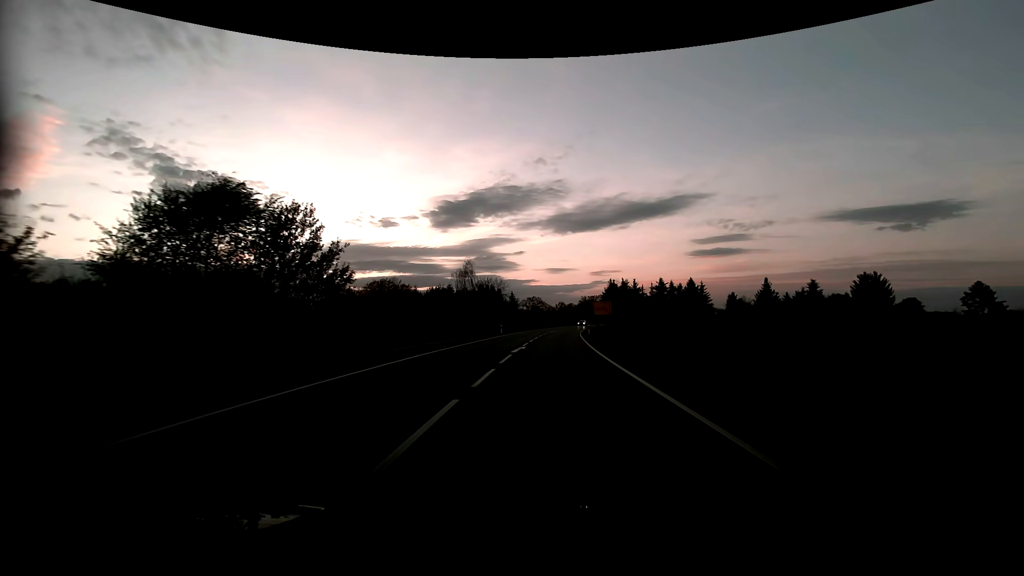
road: primary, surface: asphalt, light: Sunrise
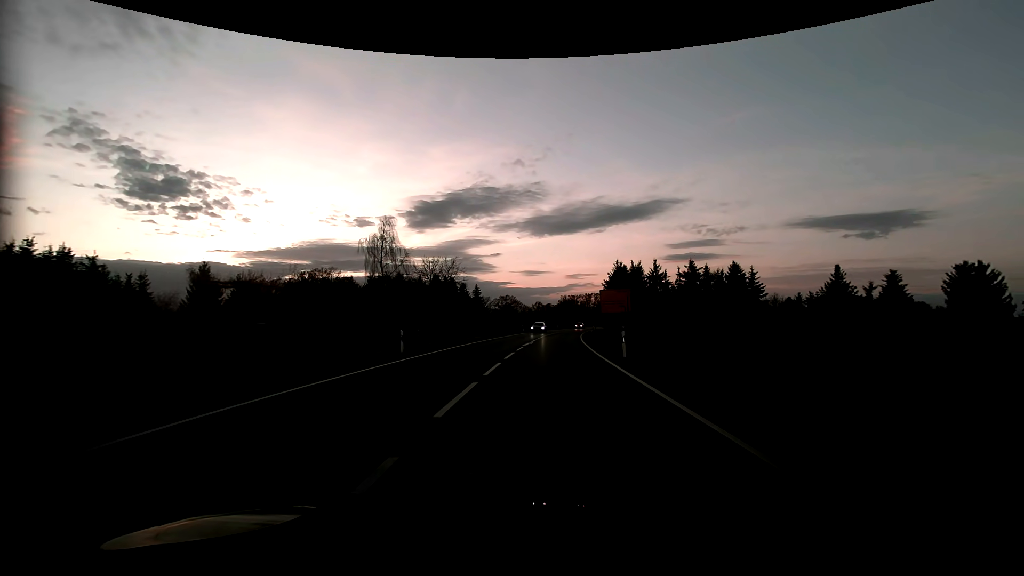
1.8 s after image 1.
(+0.7, +32.6) m; +3°
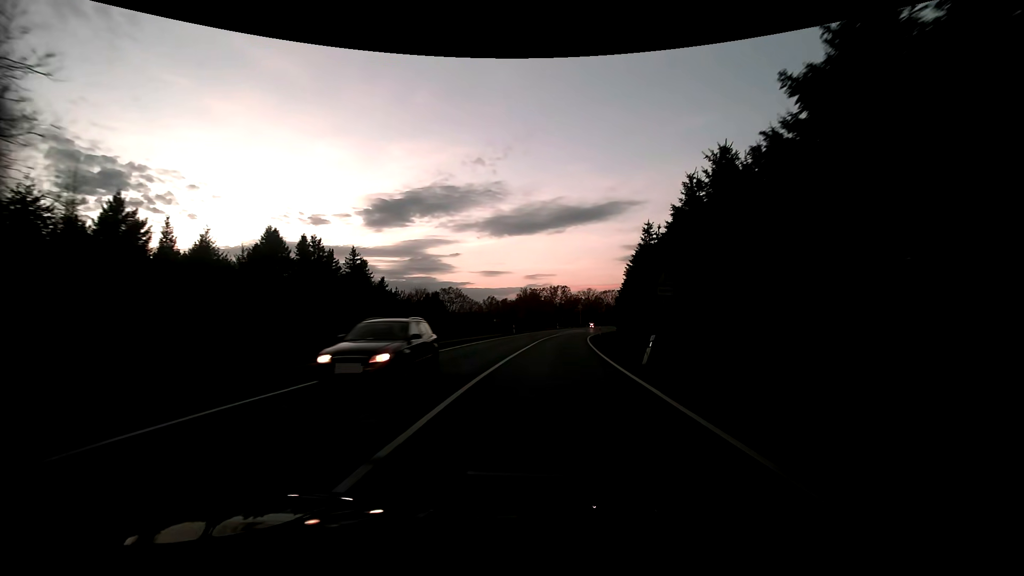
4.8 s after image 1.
(+2.2, +53.3) m; +5°
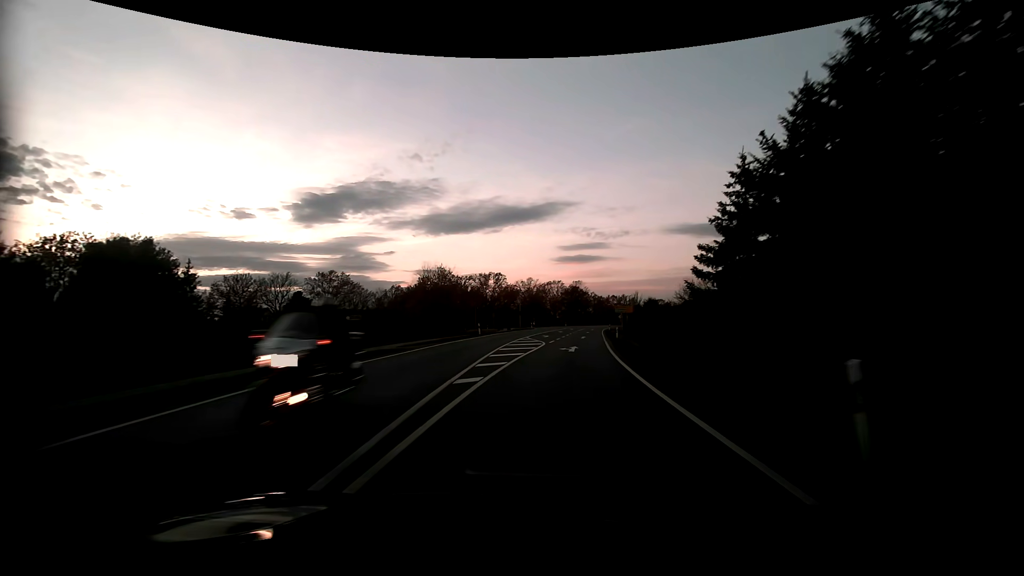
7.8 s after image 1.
(+3.1, +51.6) m; +7°
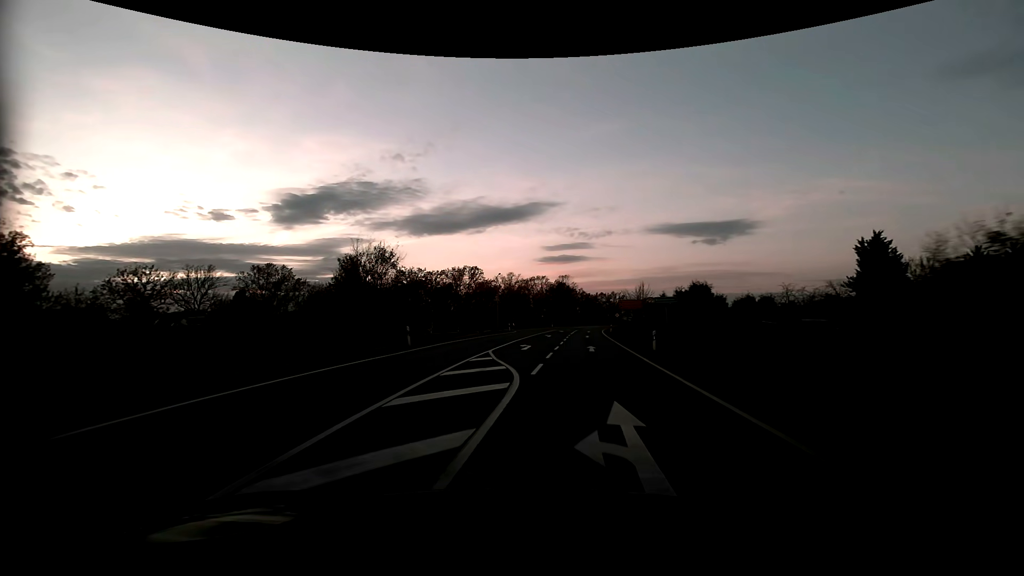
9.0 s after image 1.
(+0.5, +19.5) m; +2°
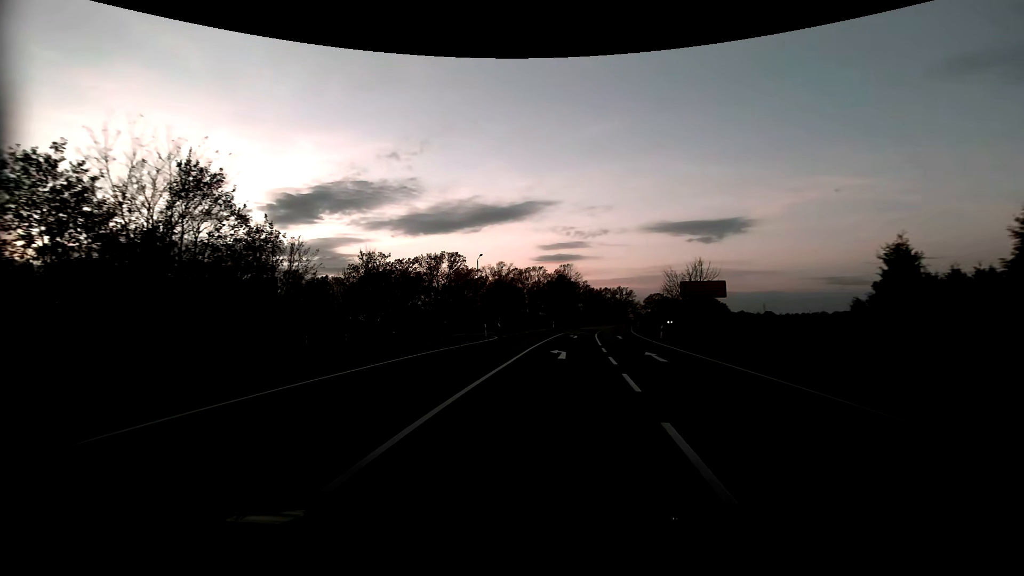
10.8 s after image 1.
(-0.1, +26.1) m; +1°
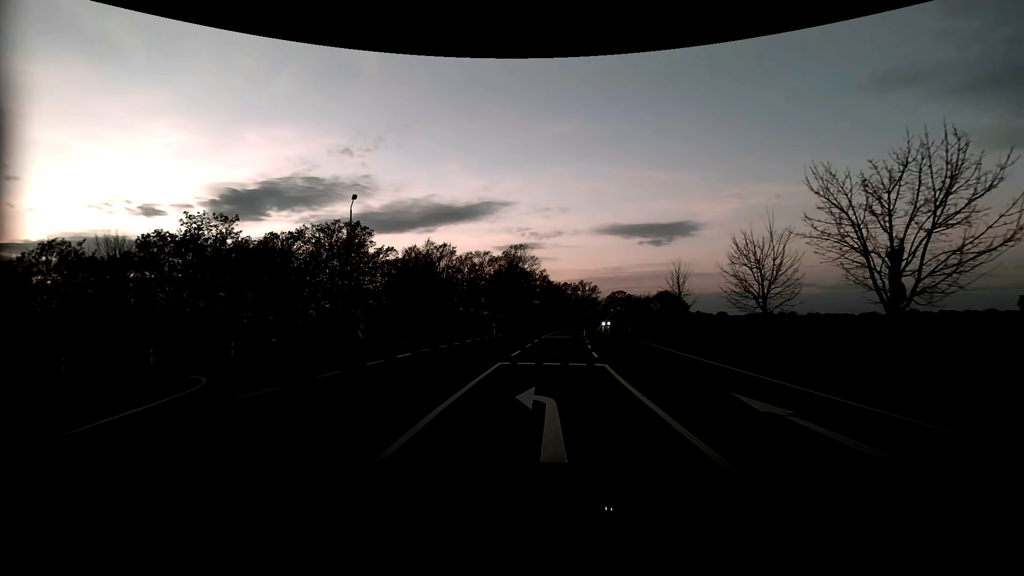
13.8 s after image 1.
(+1.8, +31.6) m; +5°
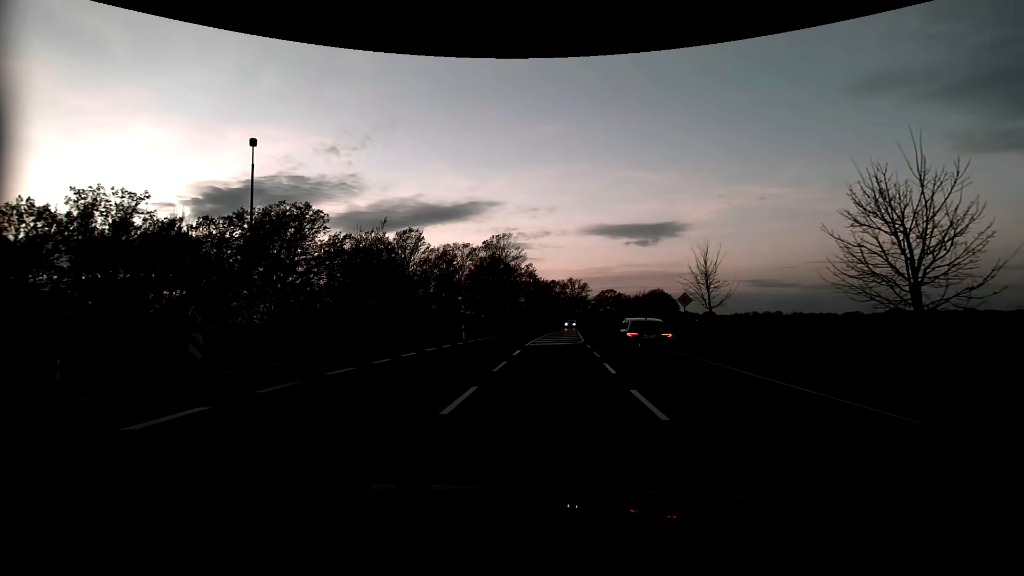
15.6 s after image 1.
(+0.1, +10.5) m; +2°
(0, +10) (-5, +18) (-15, +20) (-25, +19) (-35, +16) (-43, +11) (-51, +5) (-57, -3) (-62, -12) (-64, -21) m
